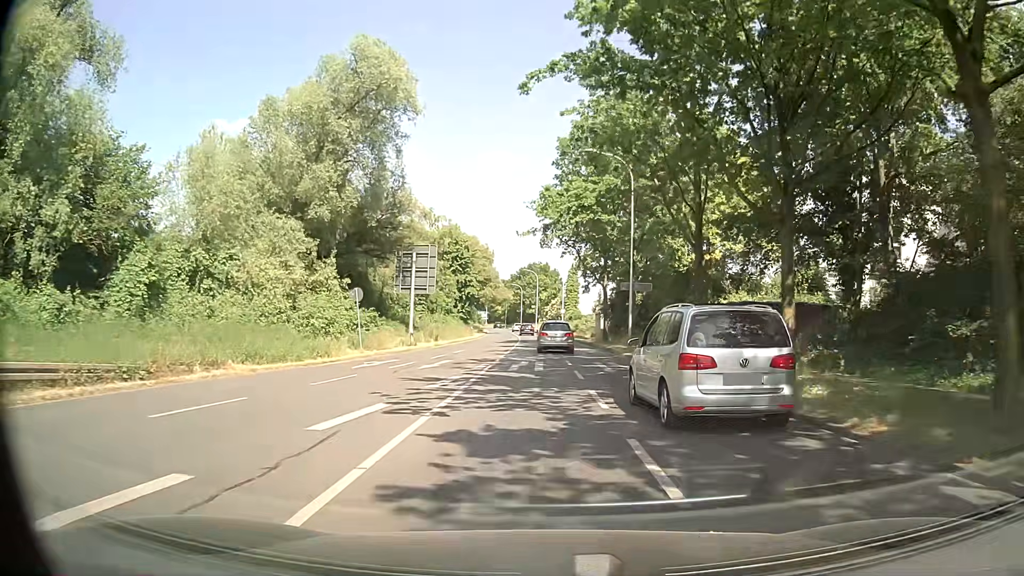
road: secondary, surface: asphalt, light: Day
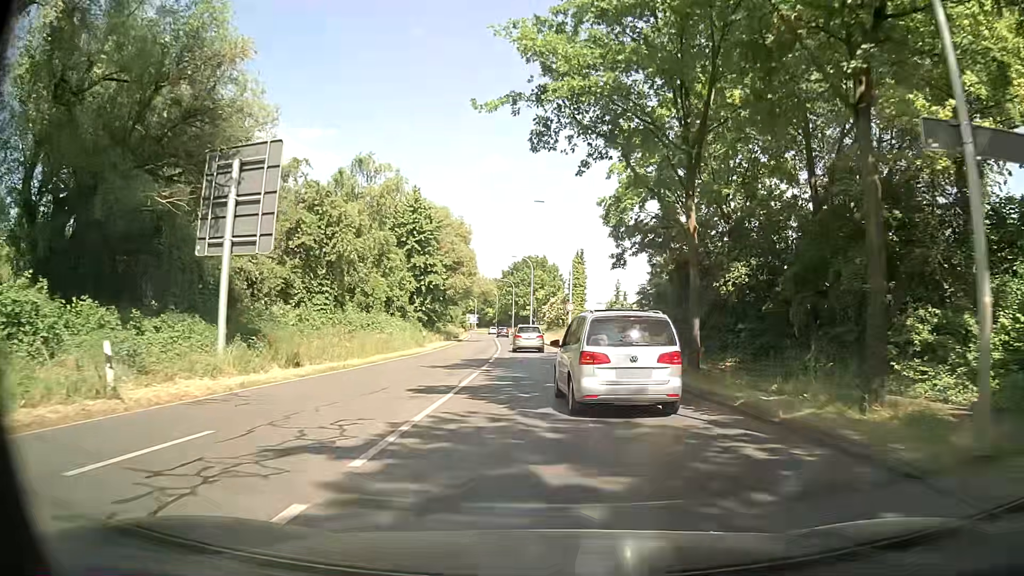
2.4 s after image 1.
(+0.5, +27.6) m; +1°
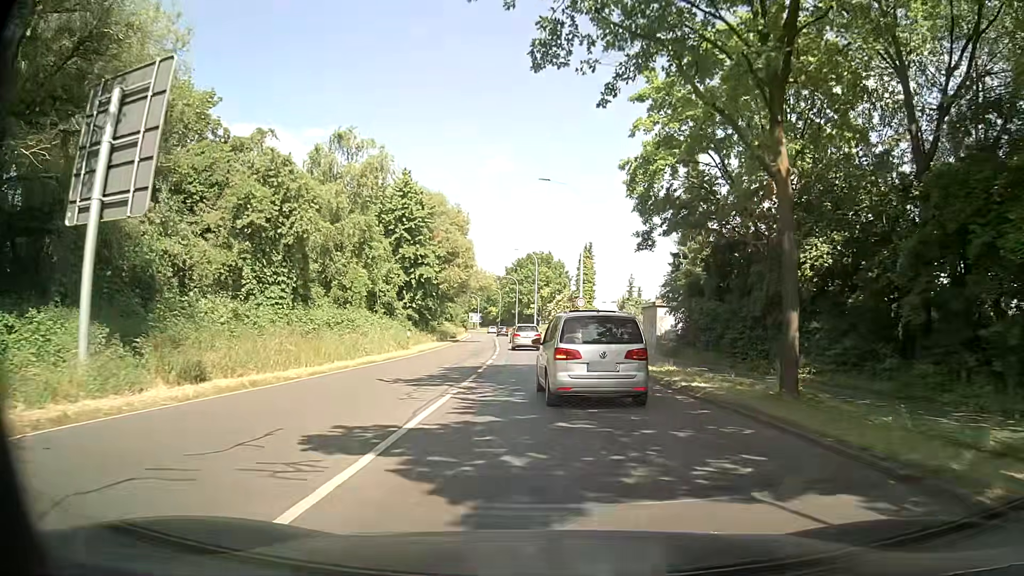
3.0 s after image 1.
(0.0, +6.9) m; 0°
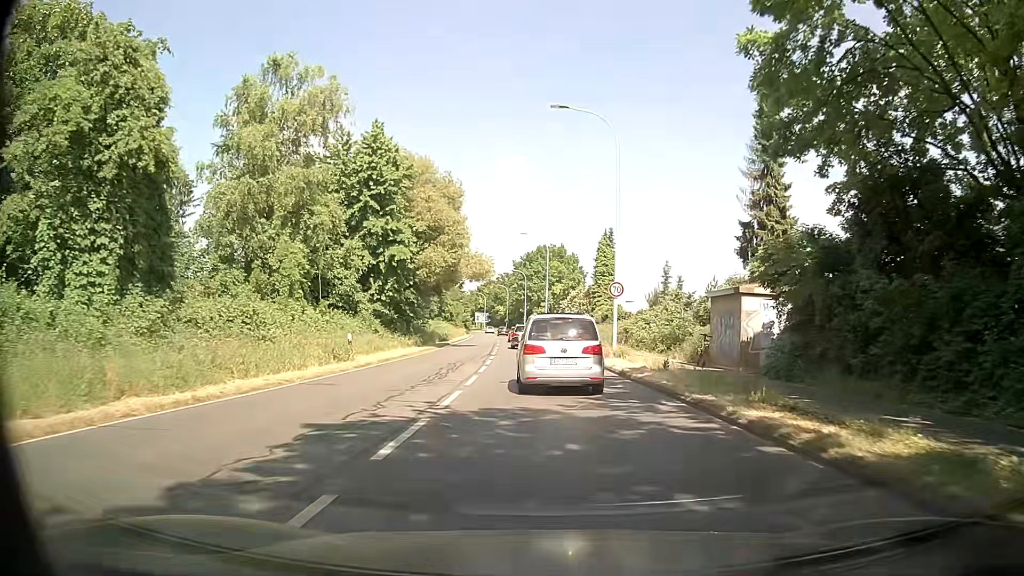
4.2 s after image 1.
(-0.3, +13.8) m; -1°
